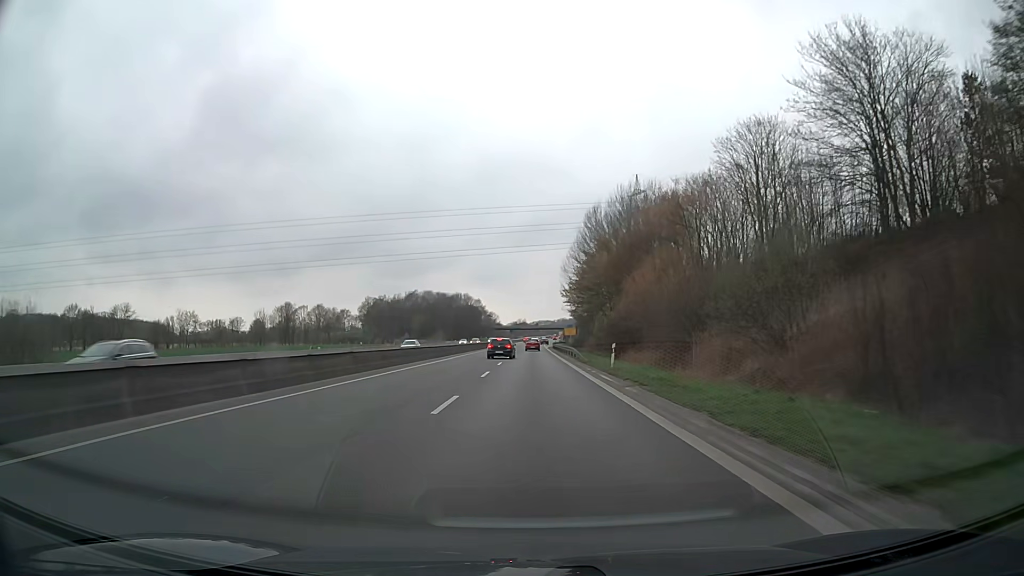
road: trunk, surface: asphalt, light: Day
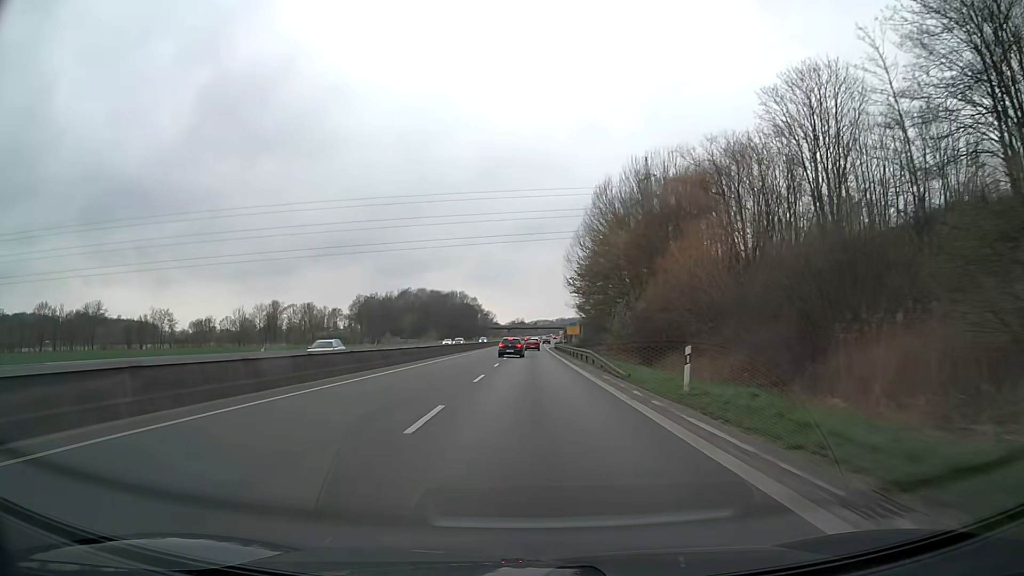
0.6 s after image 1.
(0.0, +14.9) m; 0°
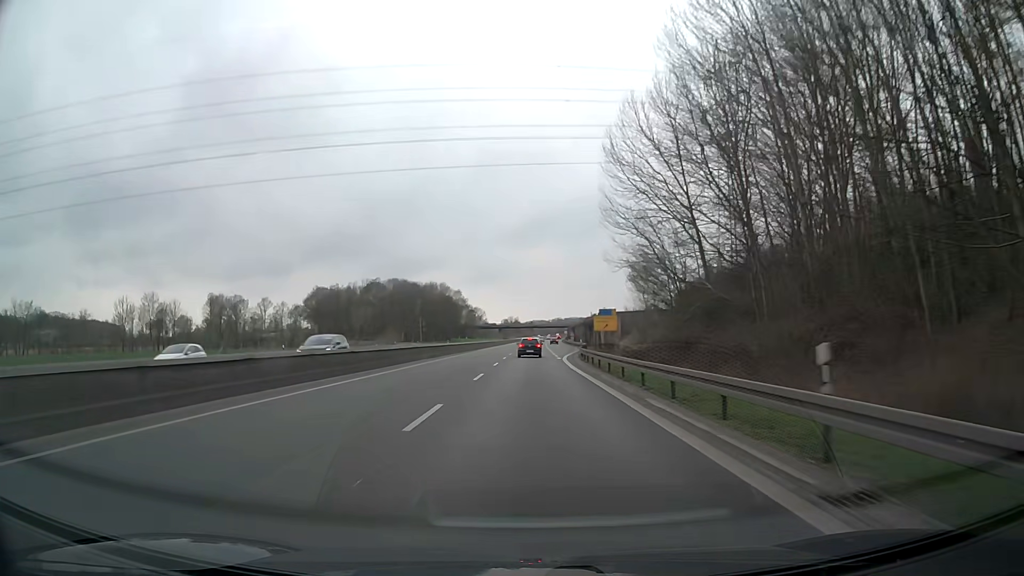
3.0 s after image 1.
(+0.3, +60.0) m; 0°
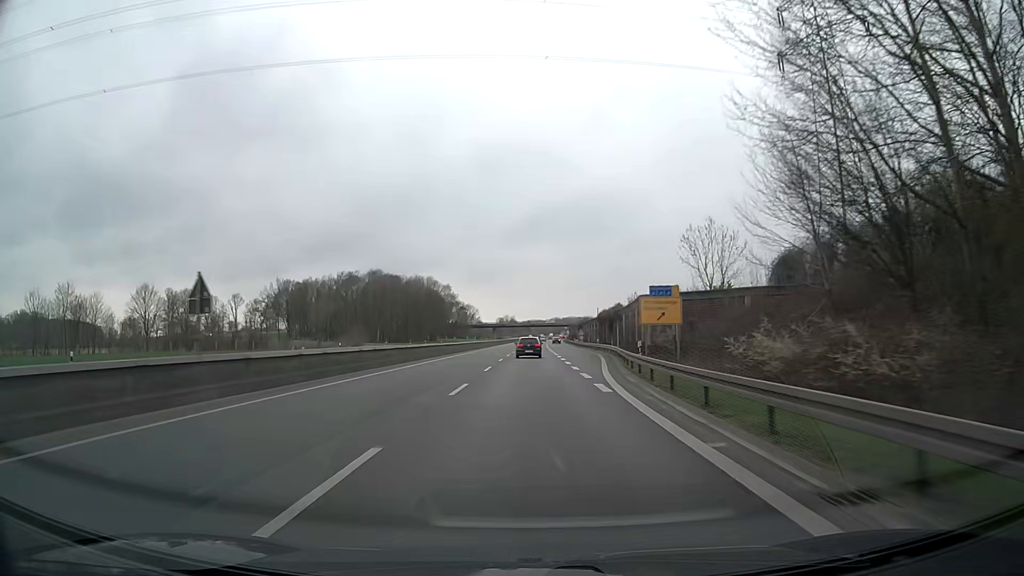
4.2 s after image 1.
(+0.1, +30.1) m; 0°
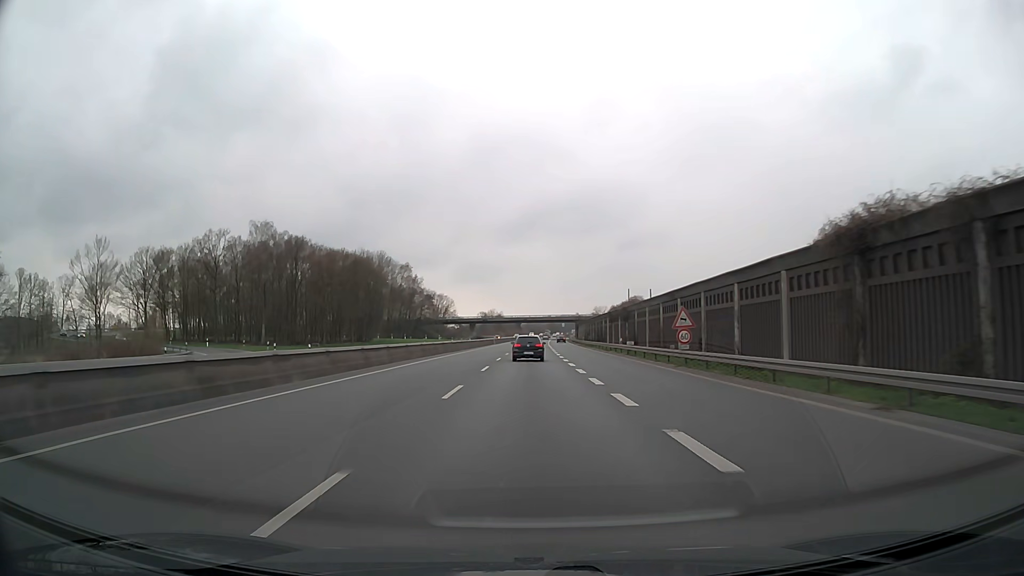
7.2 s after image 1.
(+0.3, +73.5) m; +1°
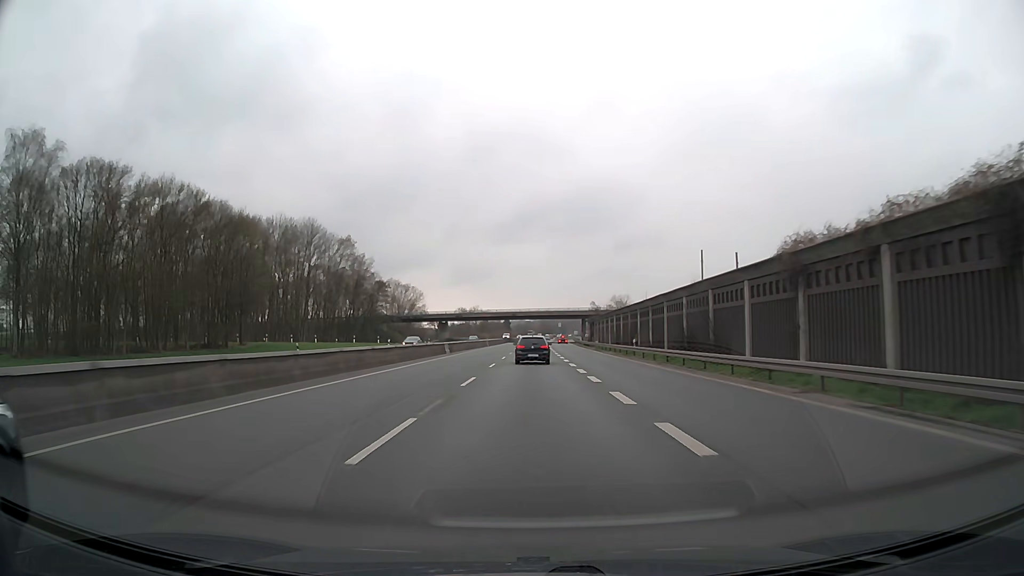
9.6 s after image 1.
(+0.4, +55.9) m; +1°
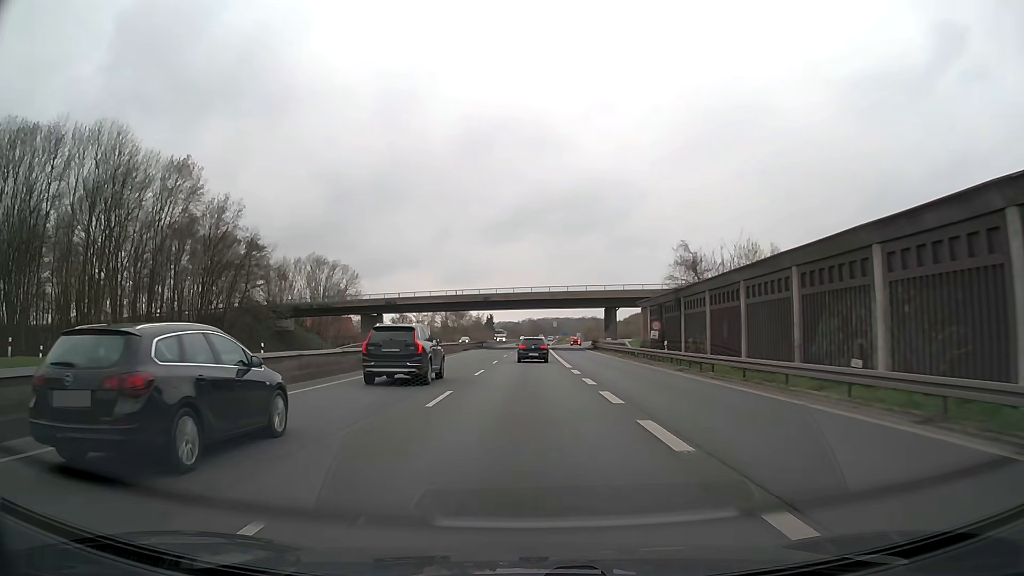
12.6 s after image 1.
(+0.6, +66.1) m; +1°
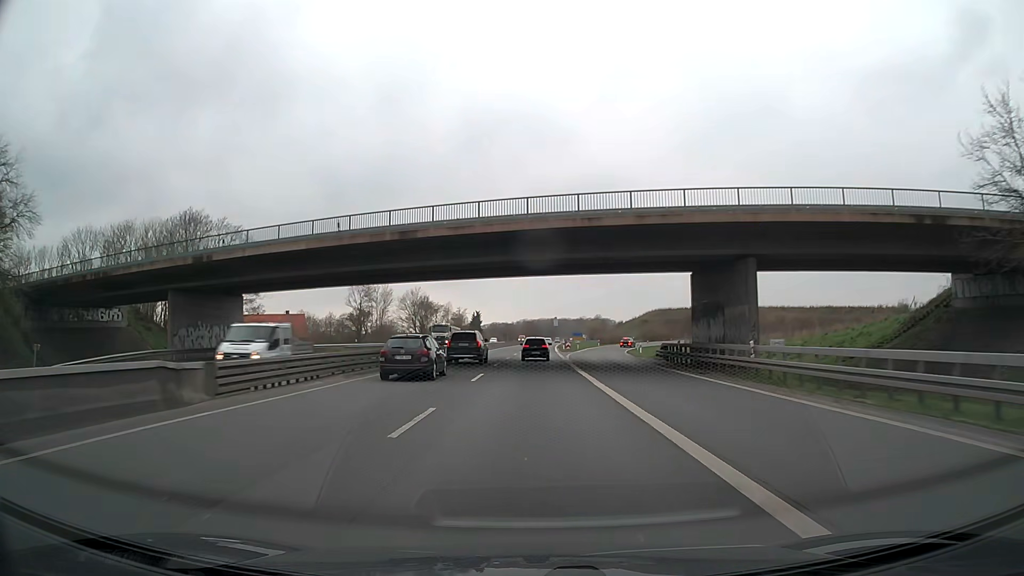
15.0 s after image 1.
(+0.1, +52.1) m; 0°
(0, +10) (0, +20) (0, +30) (0, +40) (+1, +50) (+1, +60) (+1, +70) (+2, +80) (+2, +90) (+2, +100) m
